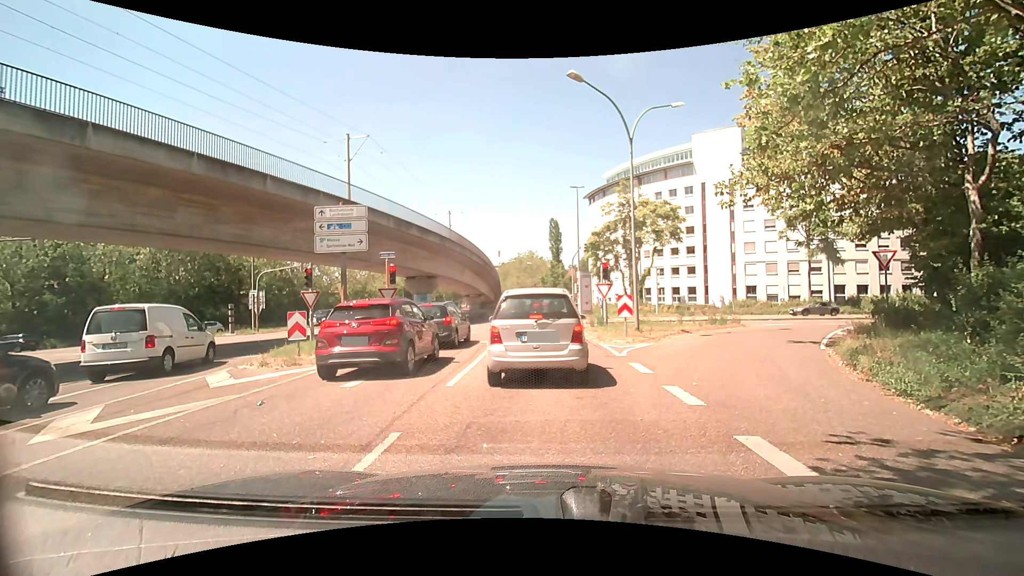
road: tertiary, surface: asphalt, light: Day
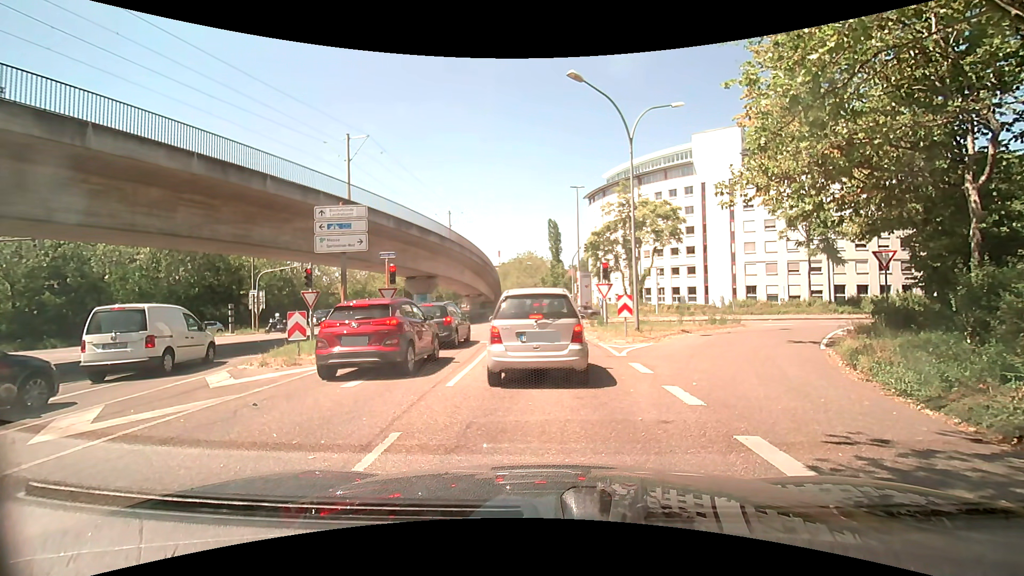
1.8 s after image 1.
(0.0, 0.0) m; 0°
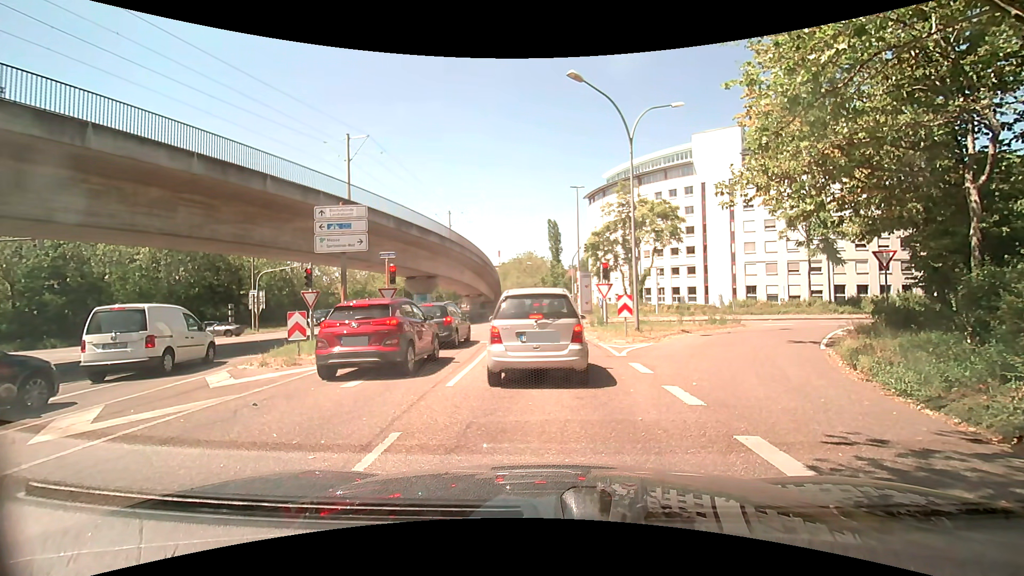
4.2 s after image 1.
(0.0, 0.0) m; 0°
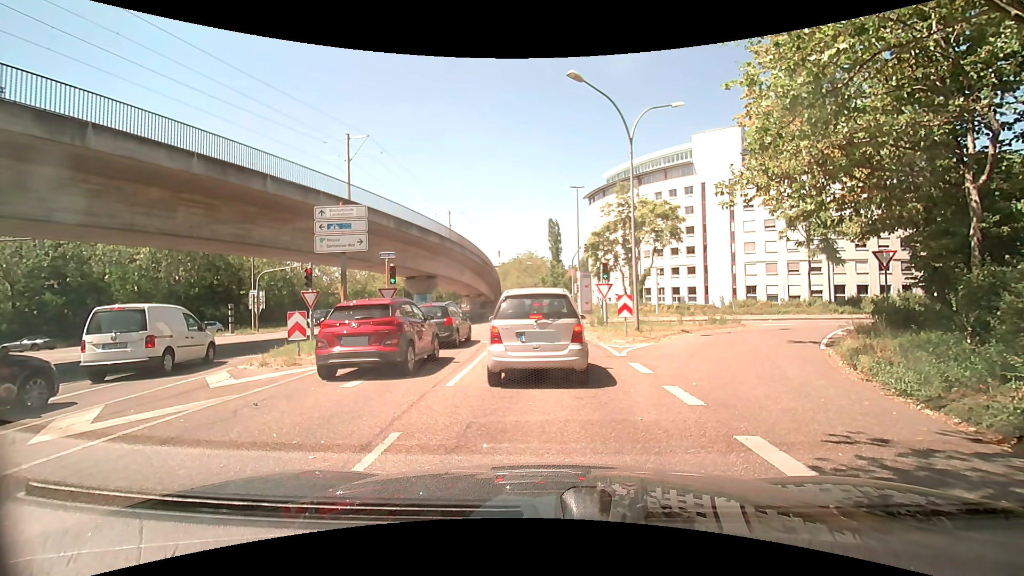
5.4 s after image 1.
(0.0, 0.0) m; 0°
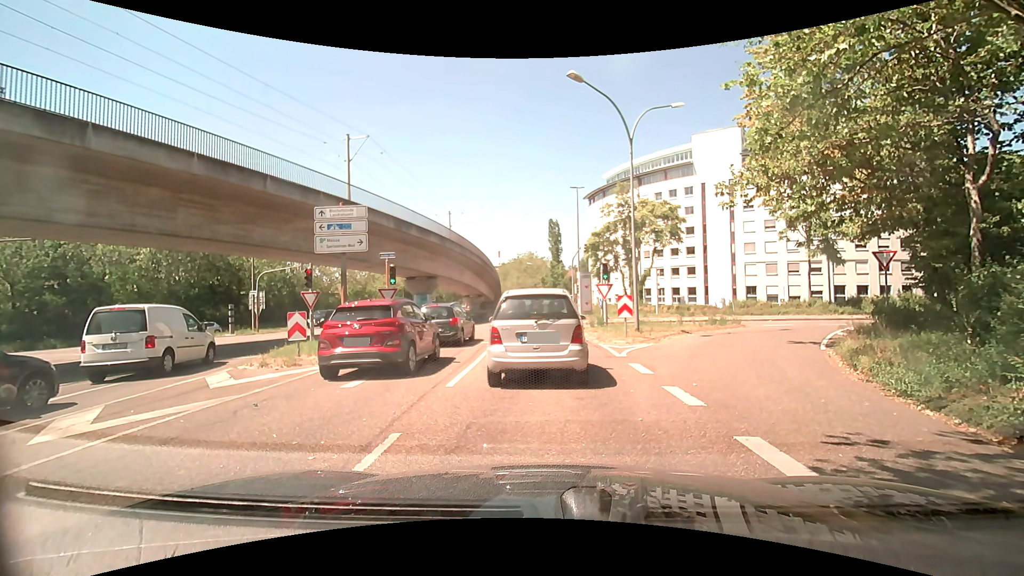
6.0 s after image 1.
(0.0, 0.0) m; 0°
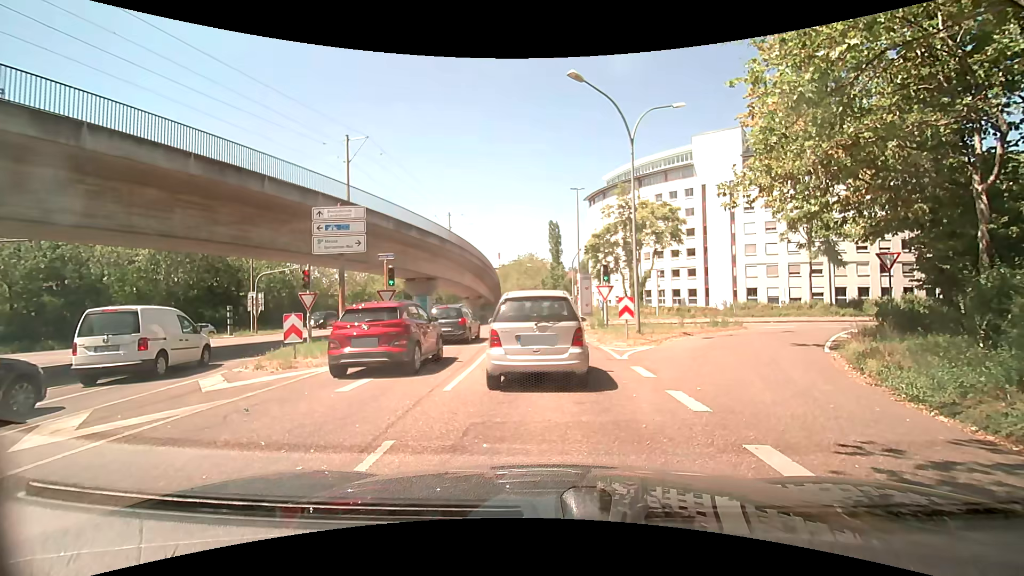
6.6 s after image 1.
(0.0, +0.2) m; 0°
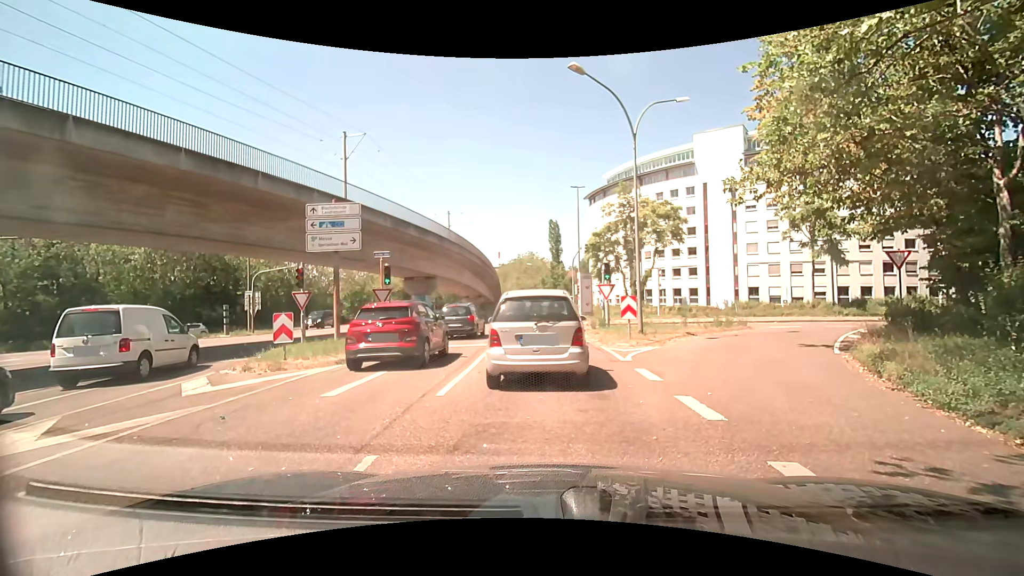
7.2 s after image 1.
(0.0, +0.6) m; 0°
